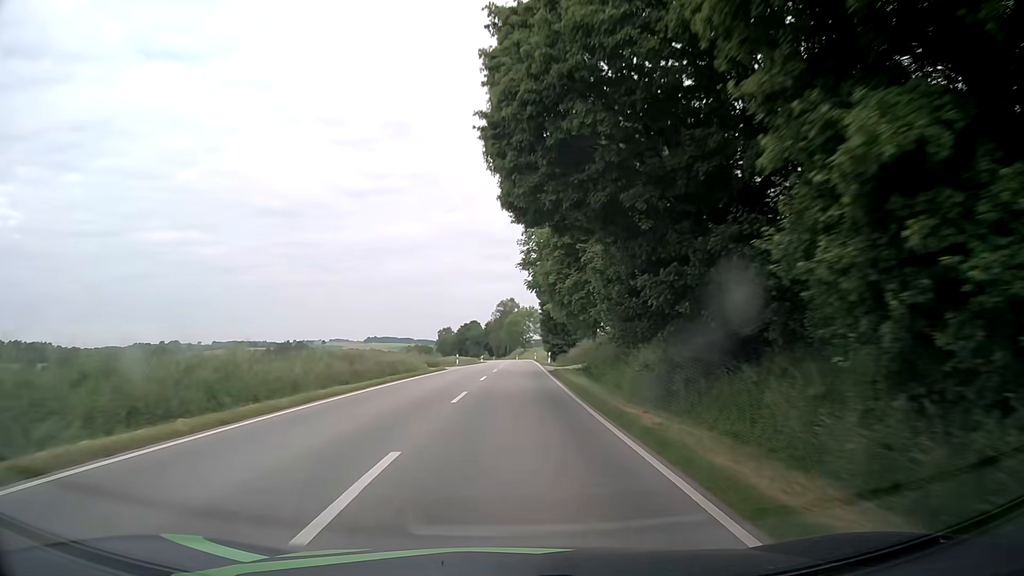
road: secondary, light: Day
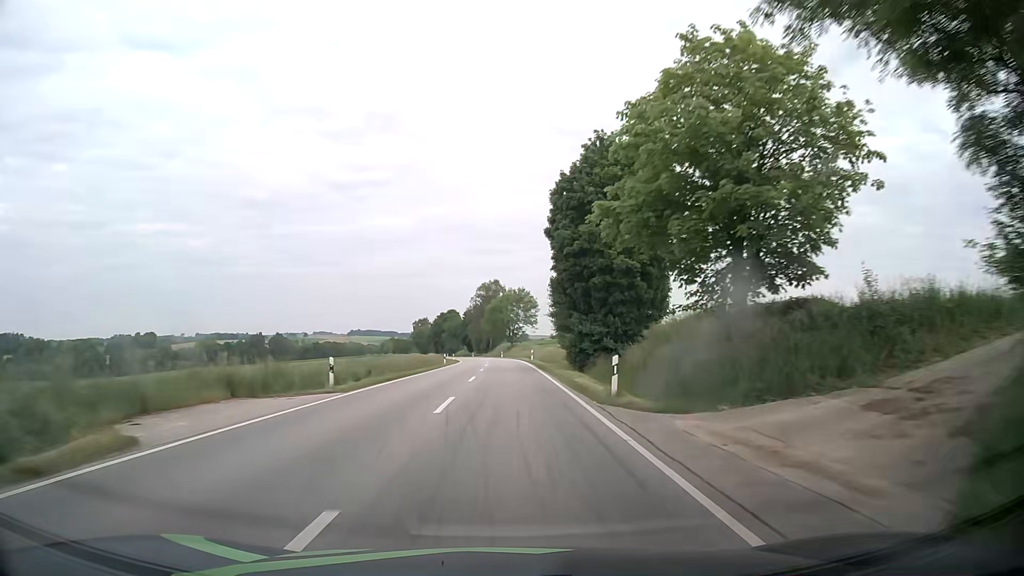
(+0.6, +39.4) m; +1°
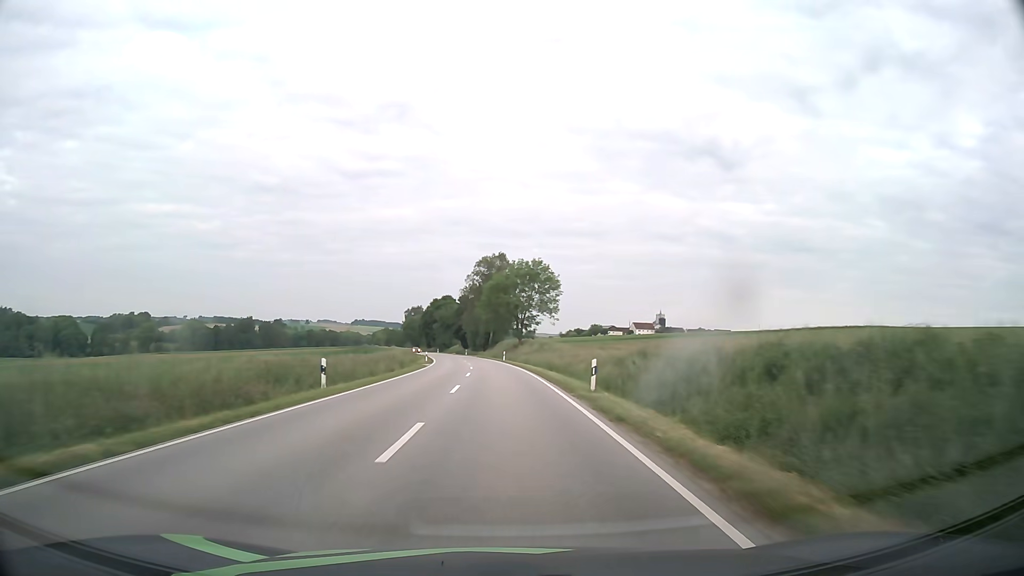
(+0.1, +41.9) m; 0°
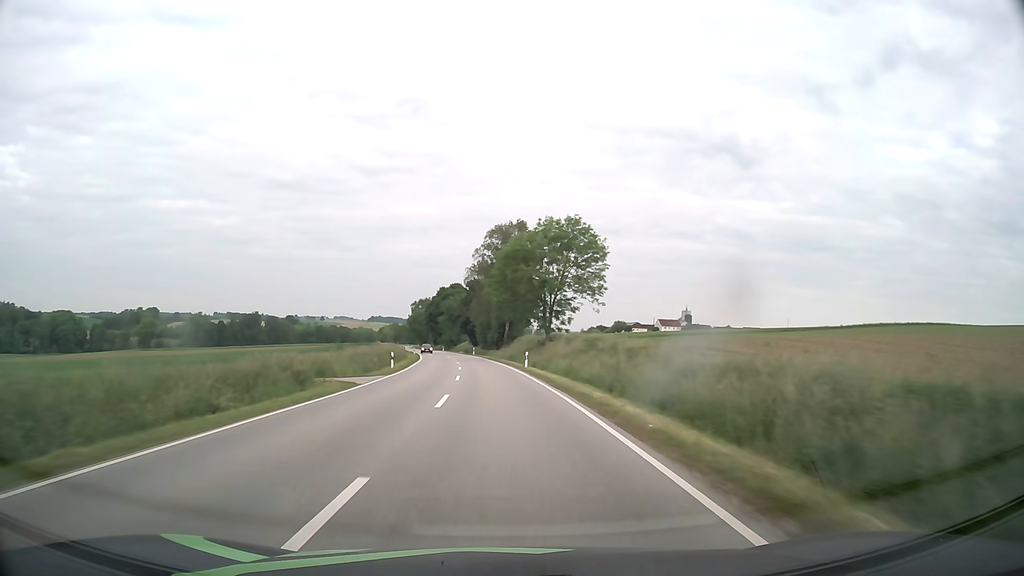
(-0.2, +29.2) m; -1°
(0, +10) (0, +20) (-1, +30) (-1, +40) (-2, +50) (-3, +60) (-4, +70) (-5, +80) (-7, +90) (-8, +100) m
